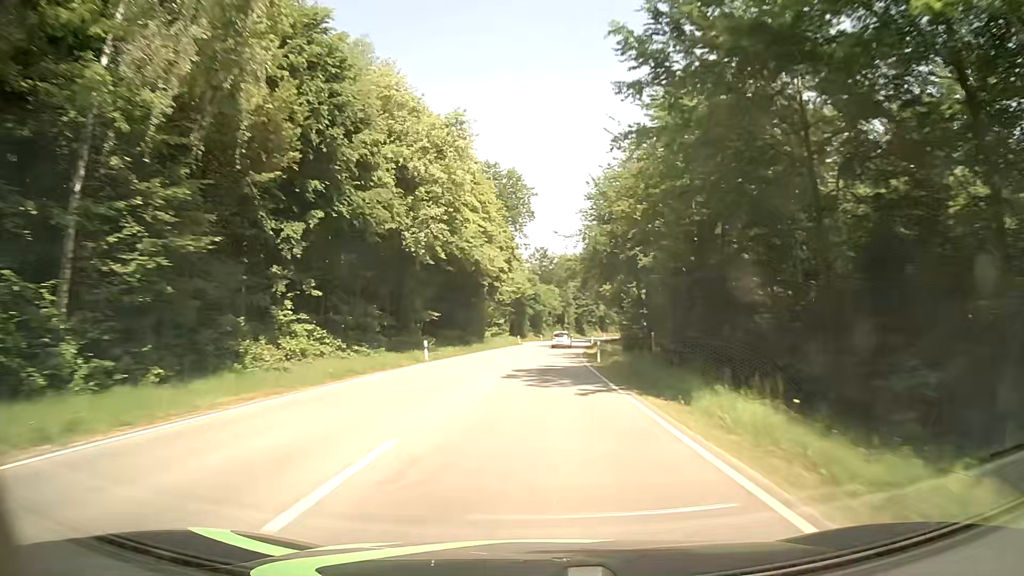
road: secondary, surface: asphalt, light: Day
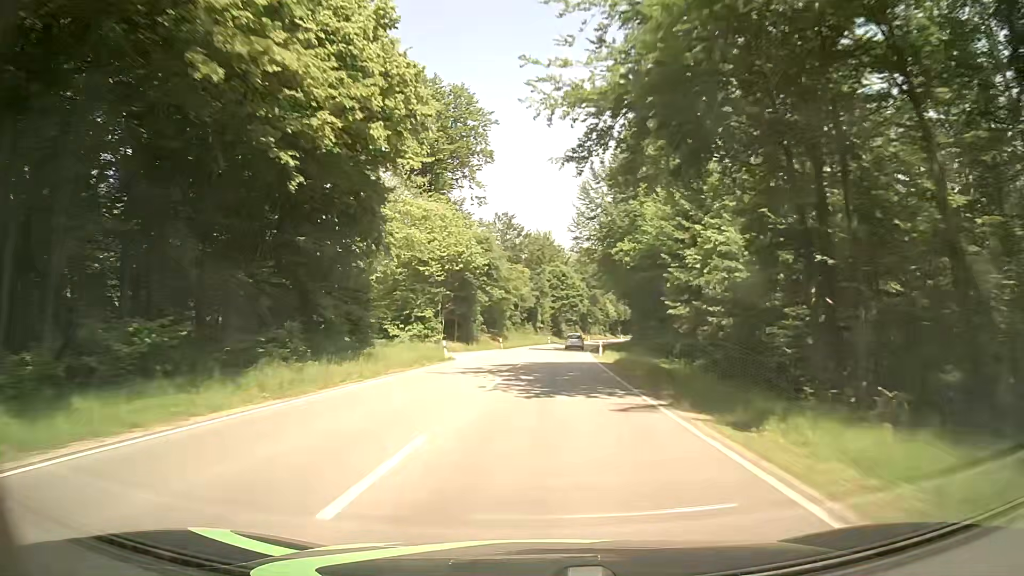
(+1.2, +47.4) m; +3°
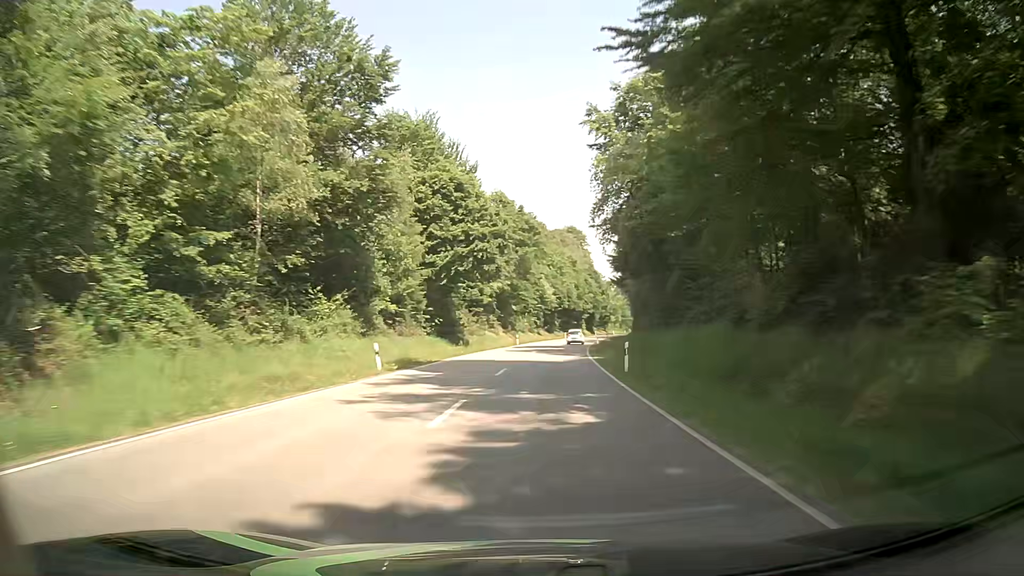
(+4.1, +78.8) m; +7°
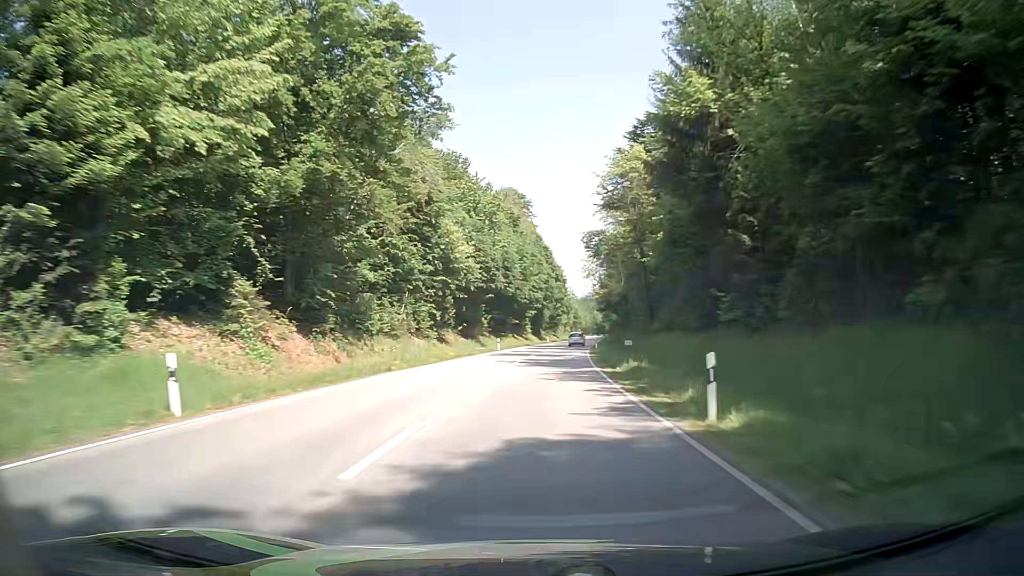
(+3.2, +63.1) m; +6°
